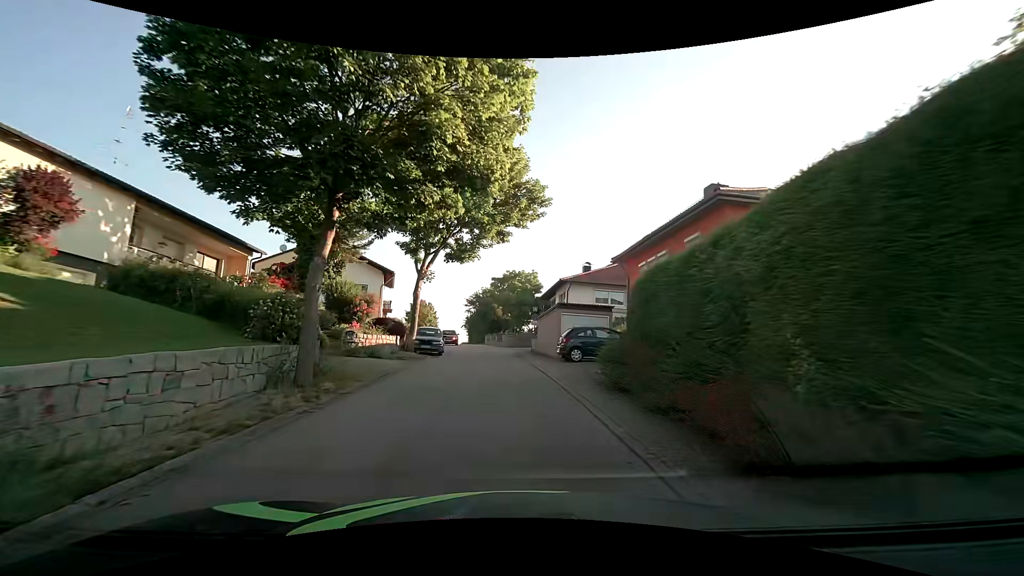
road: tertiary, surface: asphalt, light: Day
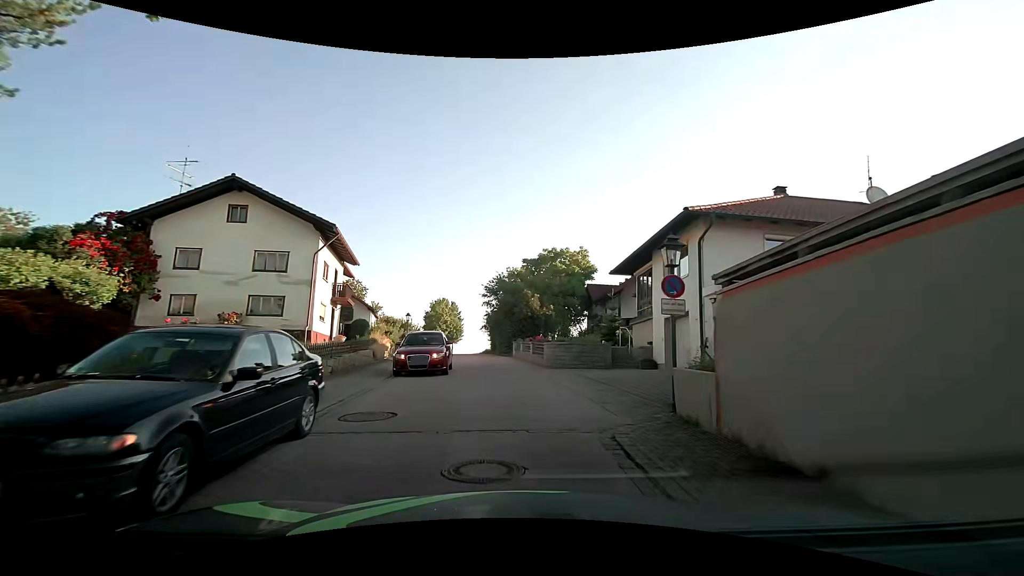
(-1.0, +22.2) m; -3°
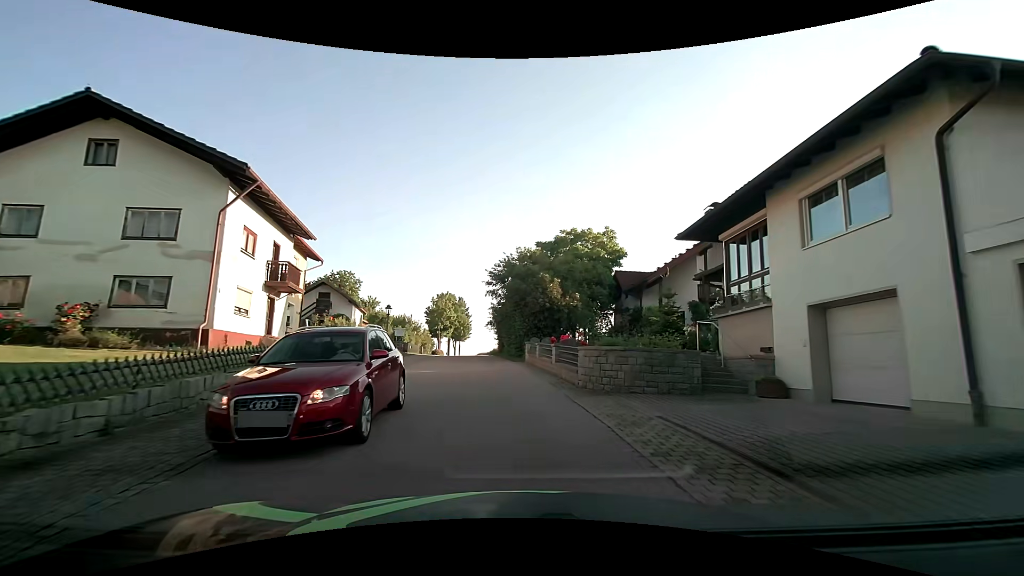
(-0.2, +8.9) m; -3°
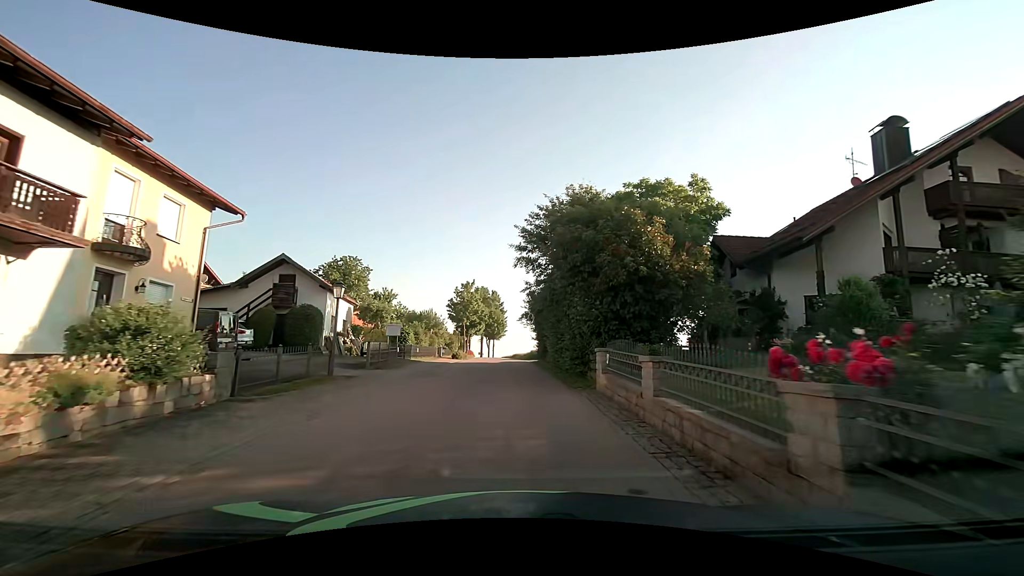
(-0.3, +13.4) m; -4°
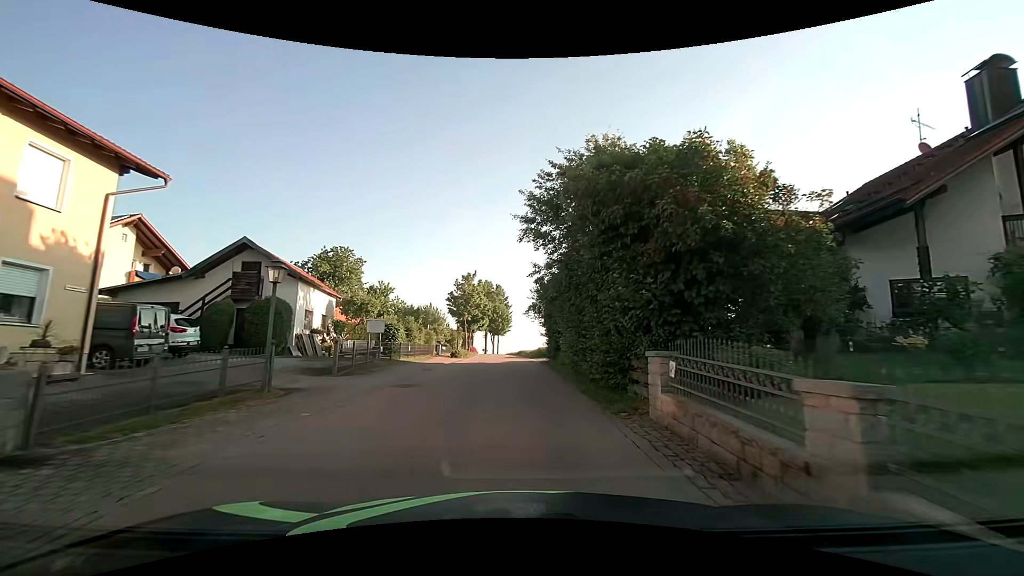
(0.0, +4.5) m; -1°
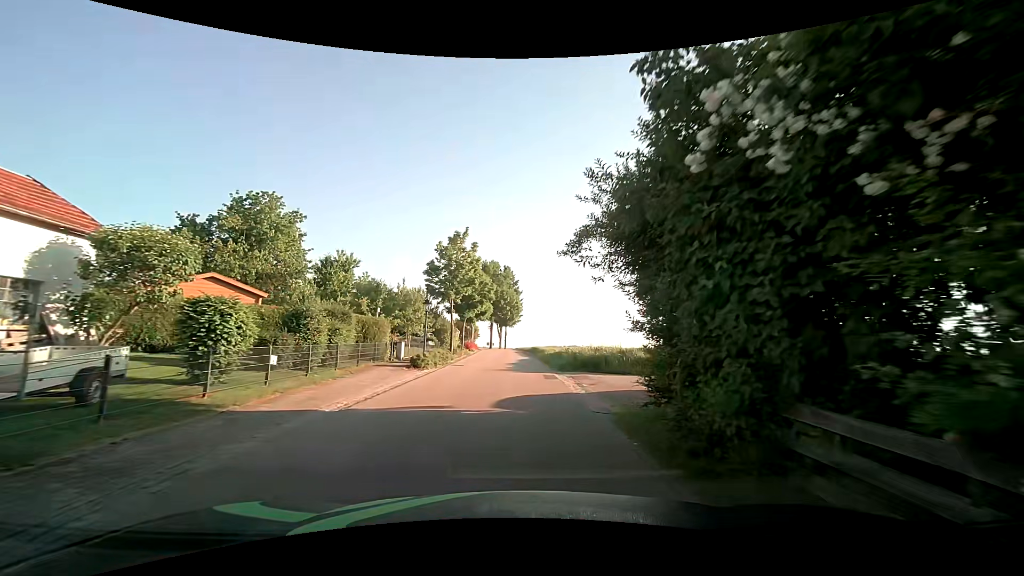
(-0.2, +18.3) m; -1°
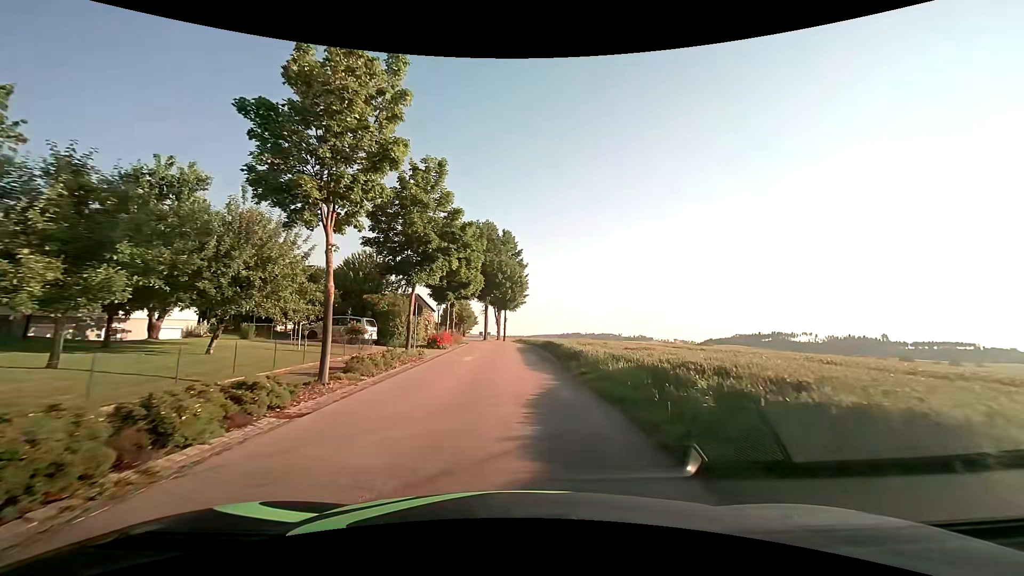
(0.0, +23.2) m; 0°
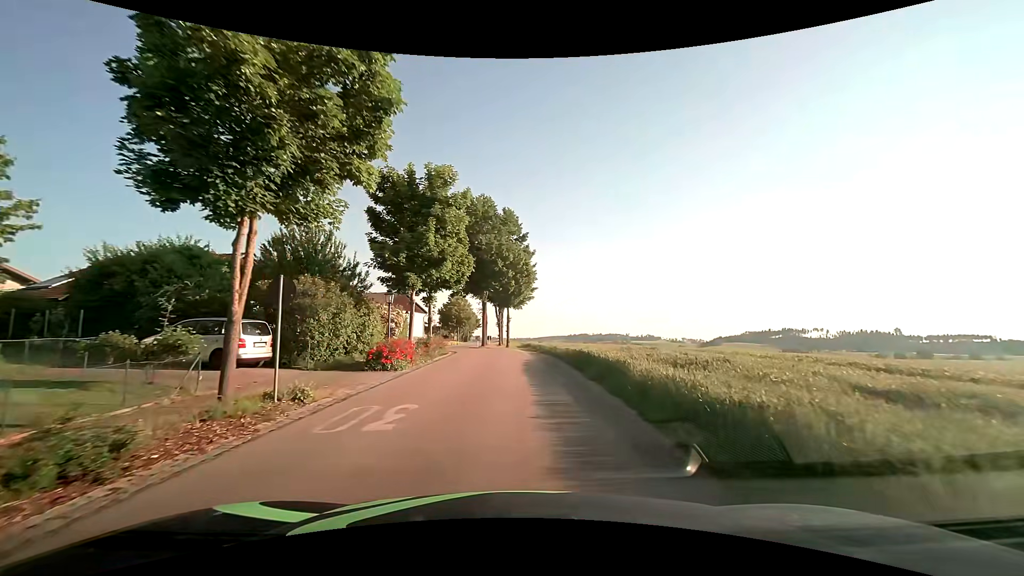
(-0.1, +13.8) m; -2°
(0, +10) (0, +20) (-1, +30) (-2, +40) (-5, +49) (-6, +59) (-5, +69) (-4, +79) (-4, +89) (-4, +99) m
